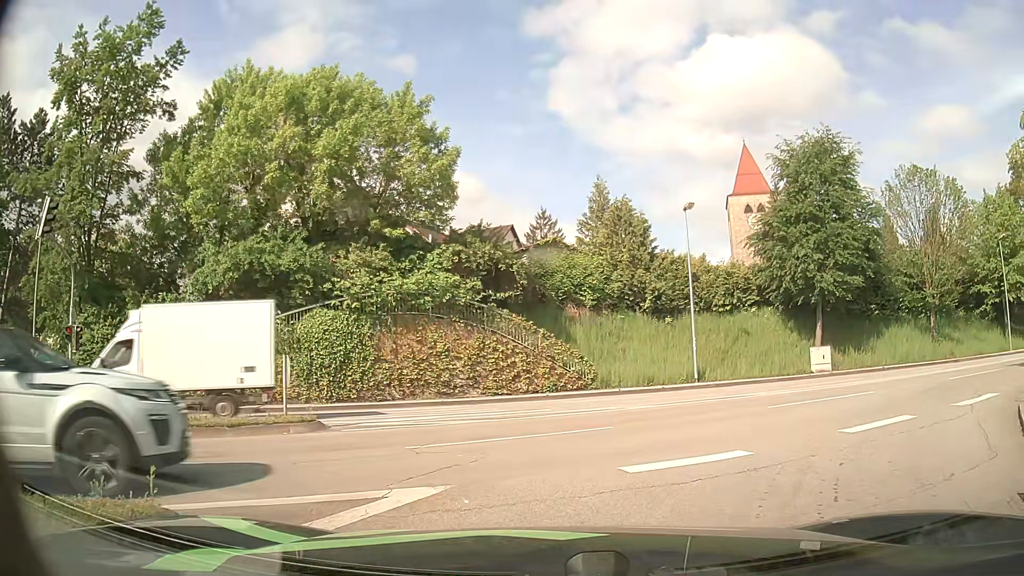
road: tertiary_link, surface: asphalt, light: Day
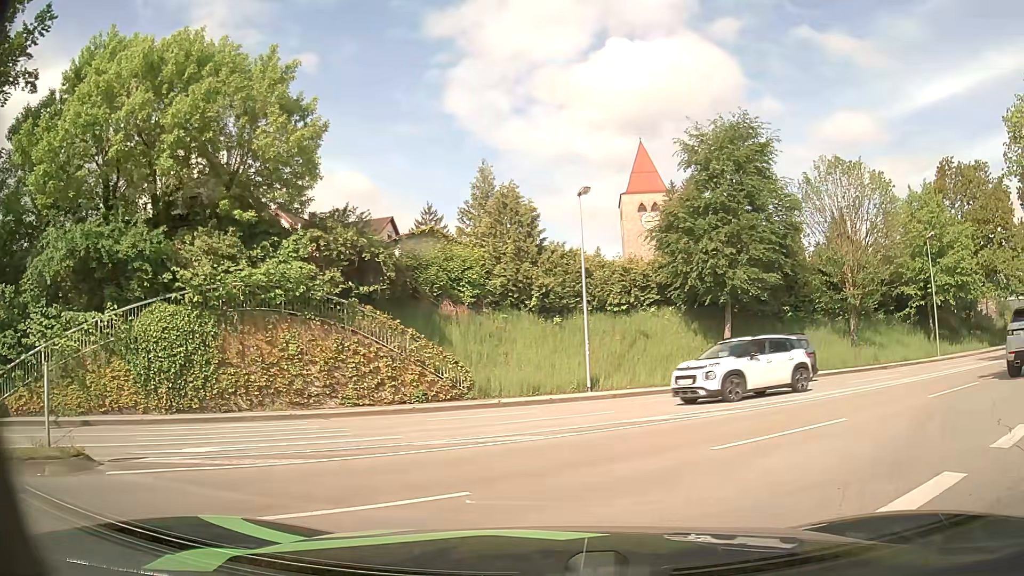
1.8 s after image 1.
(+0.4, +4.0) m; +10°
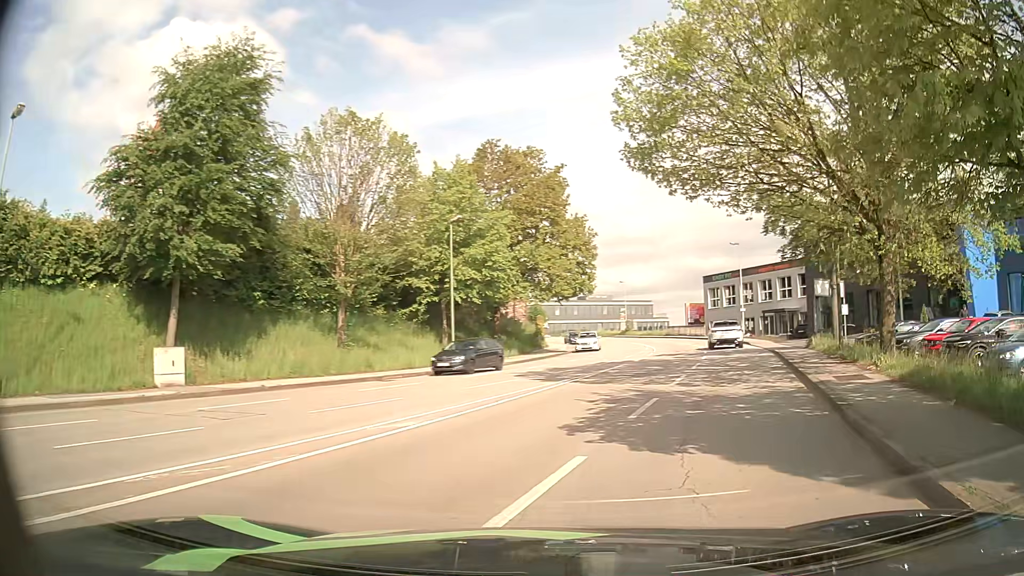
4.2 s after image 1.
(+3.2, +8.1) m; +43°
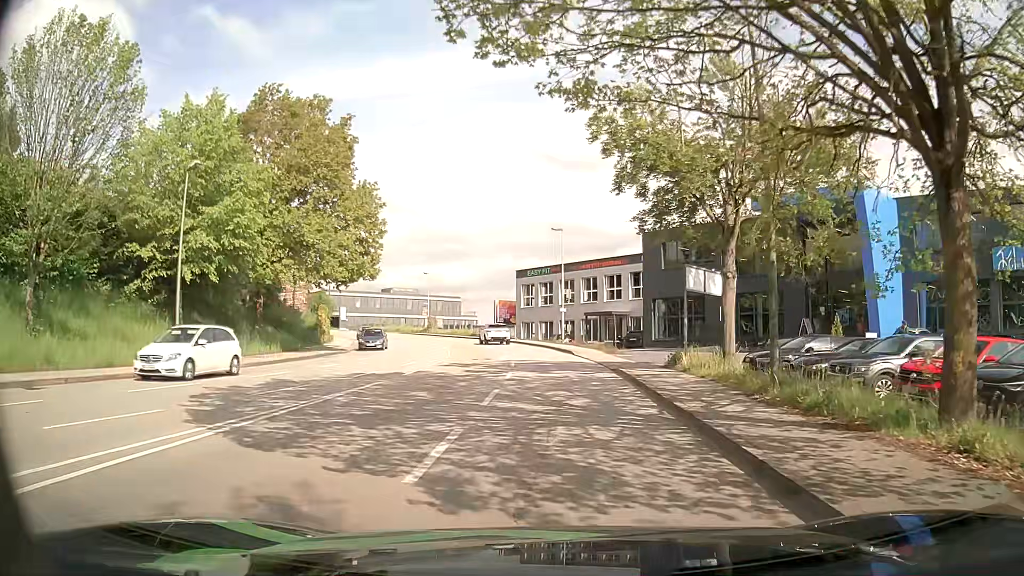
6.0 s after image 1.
(+2.0, +10.3) m; +15°
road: tertiary
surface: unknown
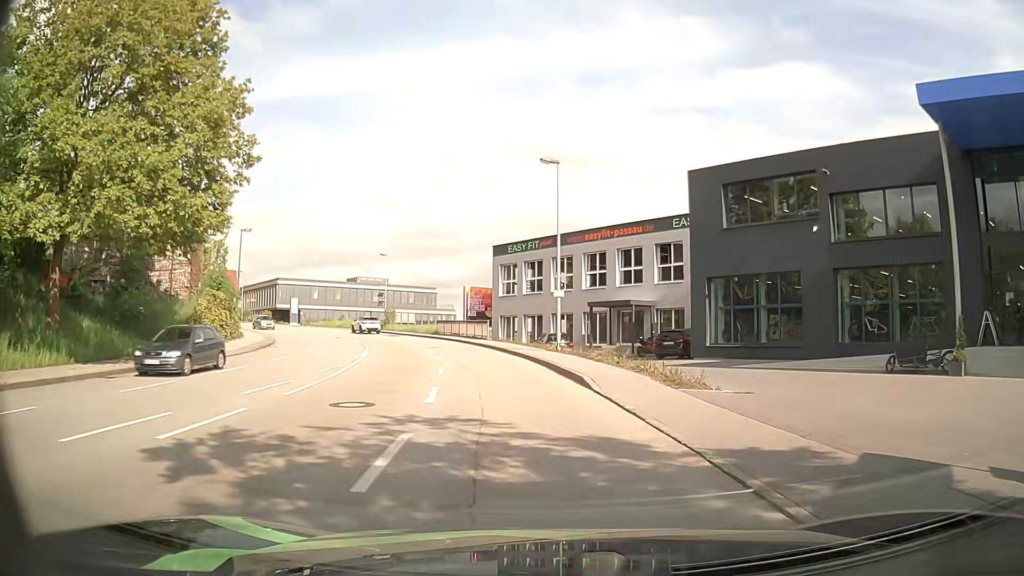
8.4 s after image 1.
(+0.4, +18.8) m; +1°
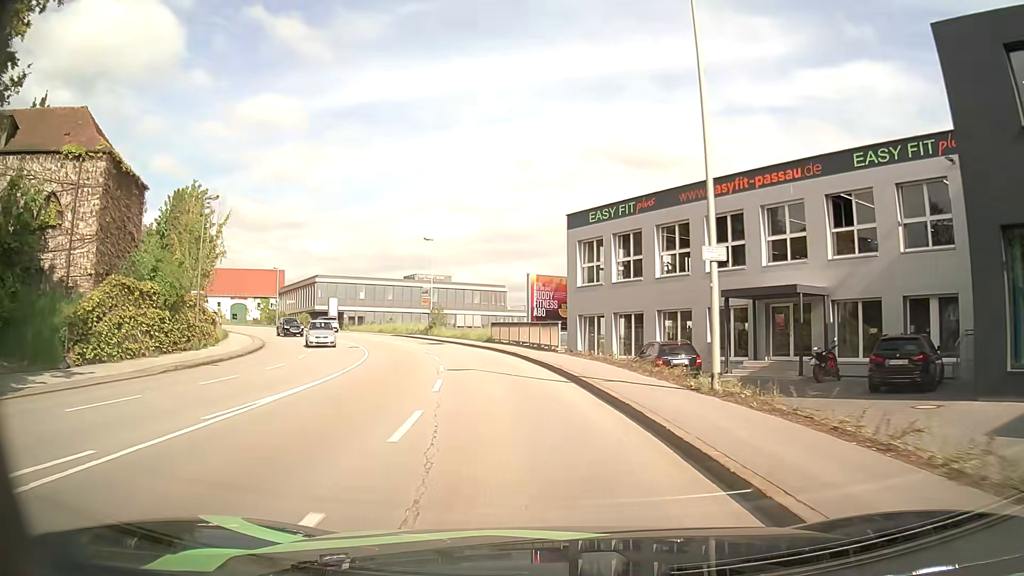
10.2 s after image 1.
(-0.8, +16.0) m; -7°
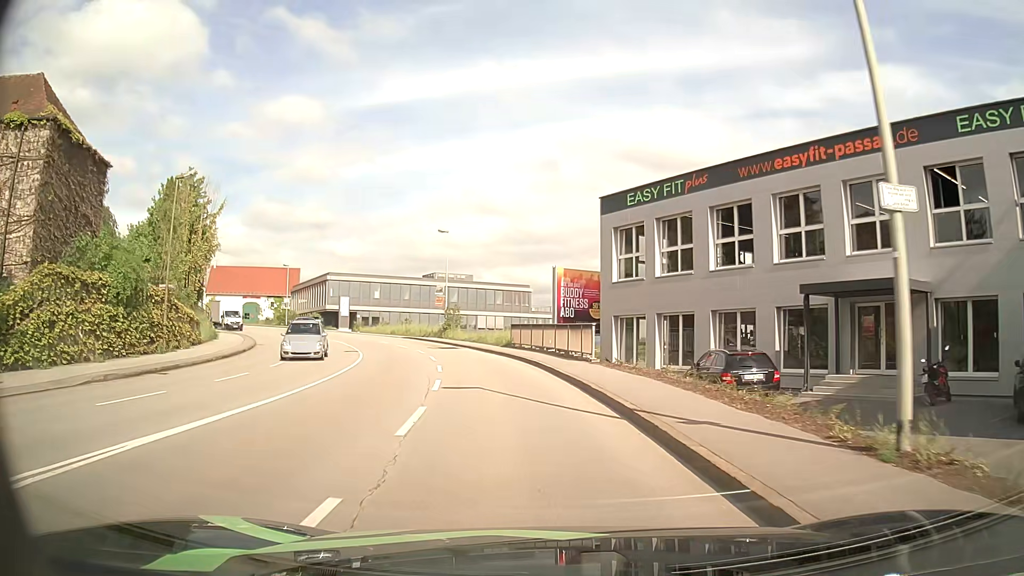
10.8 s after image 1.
(-0.1, +5.6) m; -3°
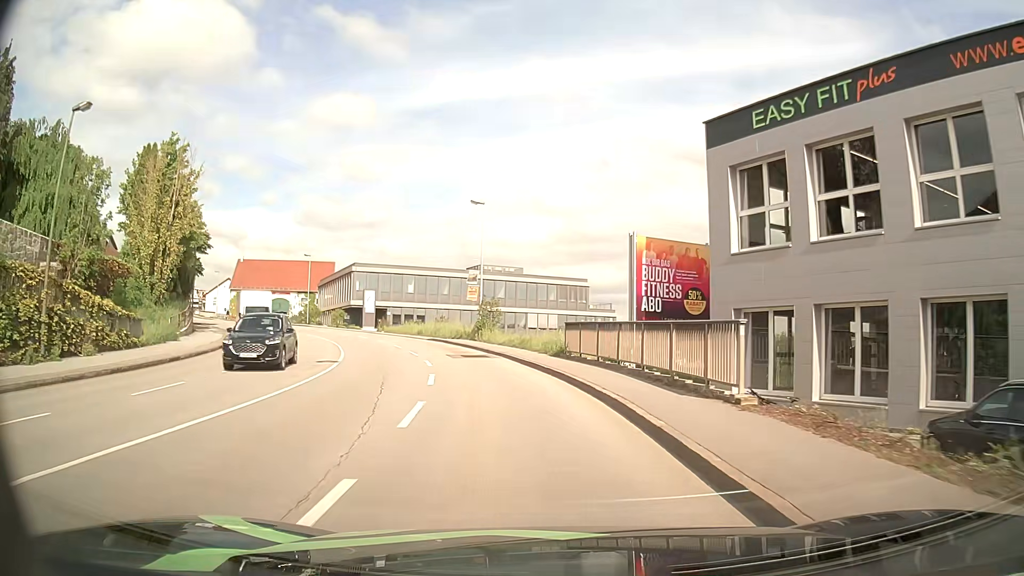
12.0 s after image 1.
(-0.4, +11.6) m; -4°
(0, +10) (-2, +20) (-4, +30) (-7, +39) (-12, +48) (-17, +56) (-23, +64) (-30, +72) (-38, +78) (-45, +85) m
